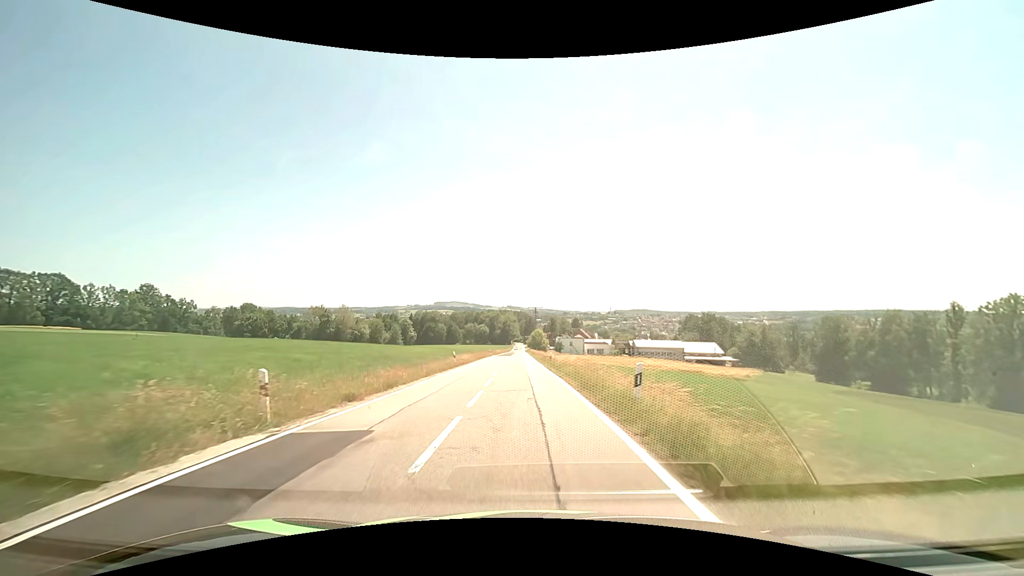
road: tertiary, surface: asphalt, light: Day
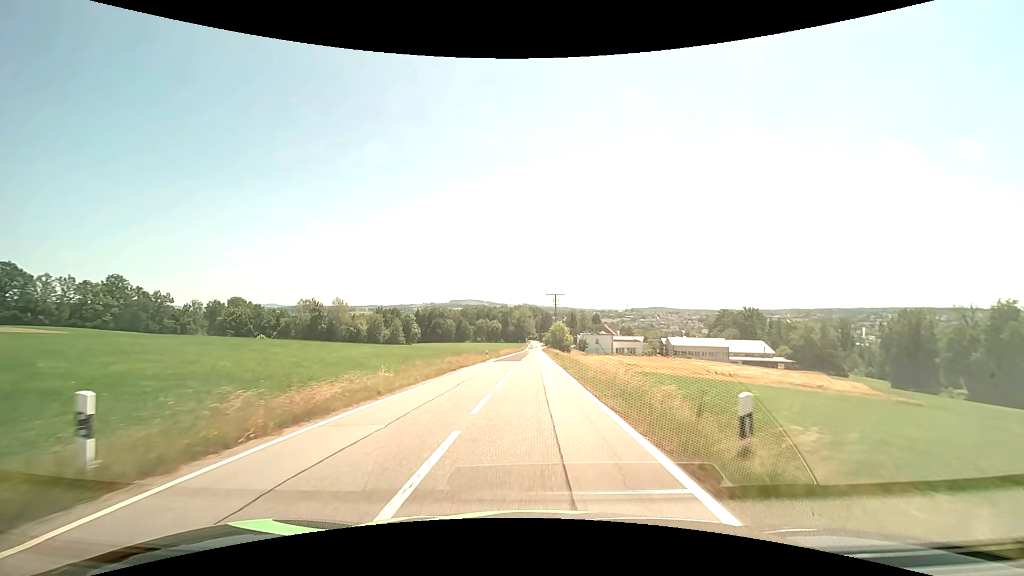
(-0.7, +30.8) m; -2°
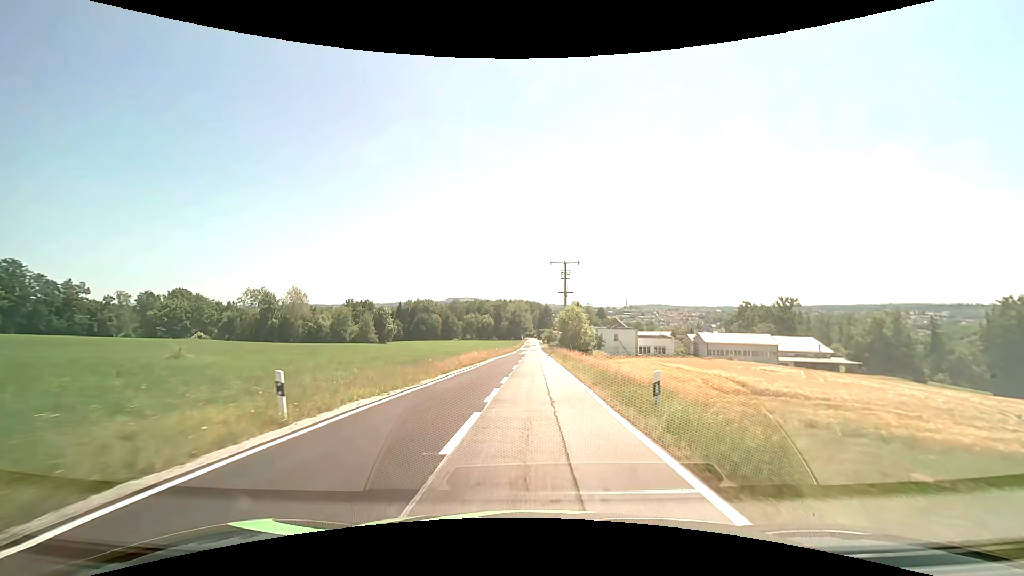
(+0.1, +40.2) m; 0°
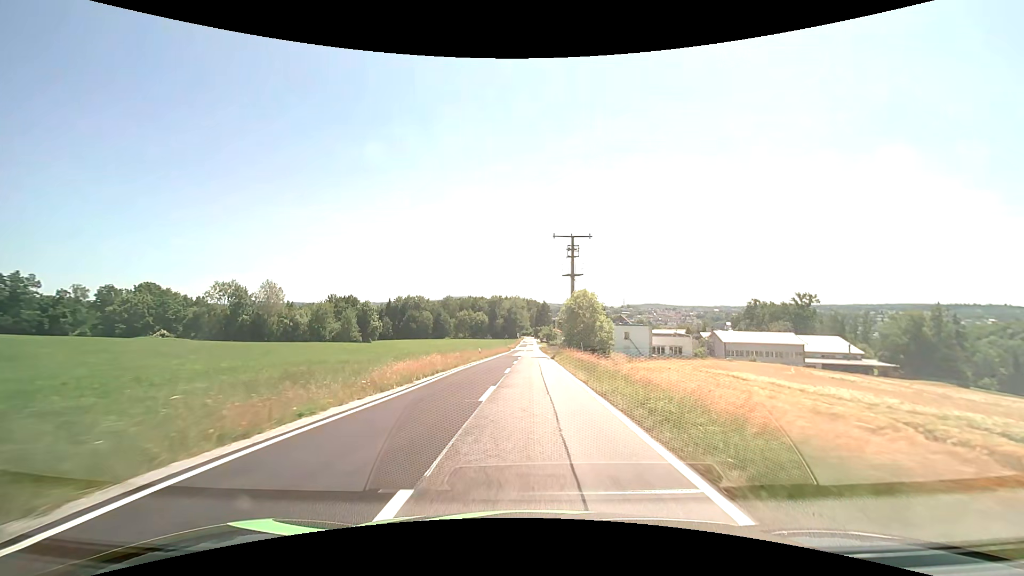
(+0.1, +16.7) m; +1°
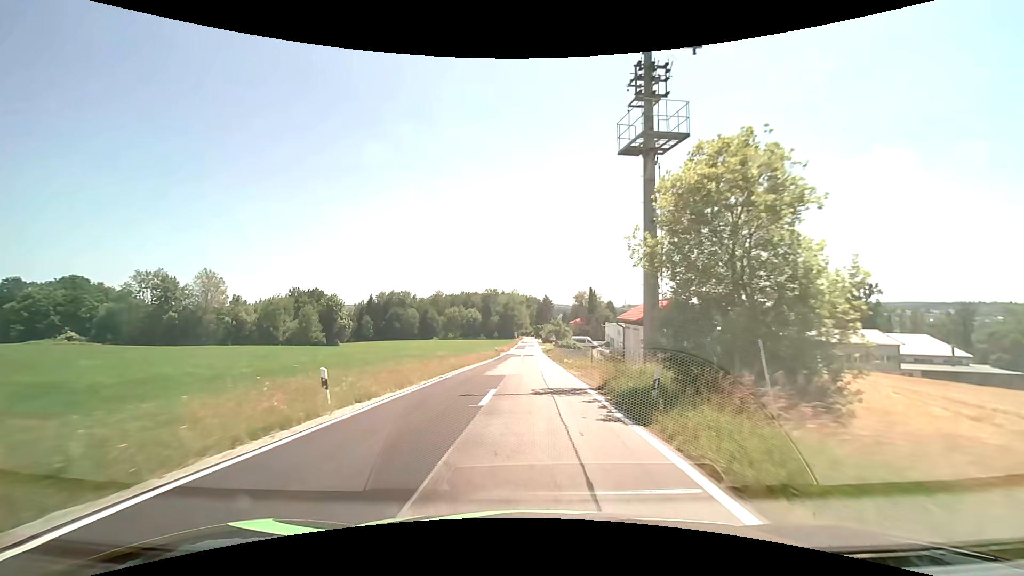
(0.0, +34.2) m; 0°
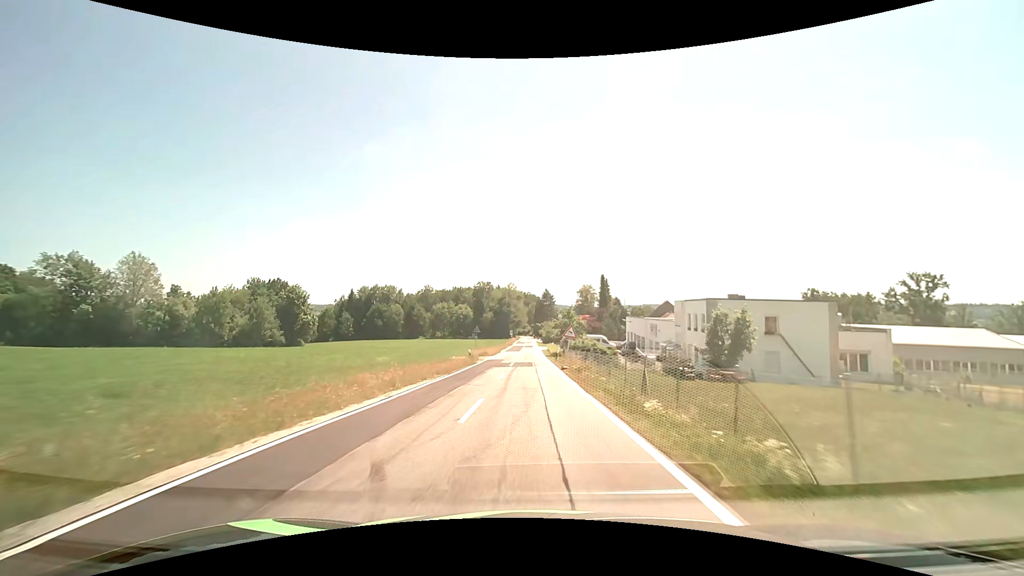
(+0.1, +25.8) m; 0°
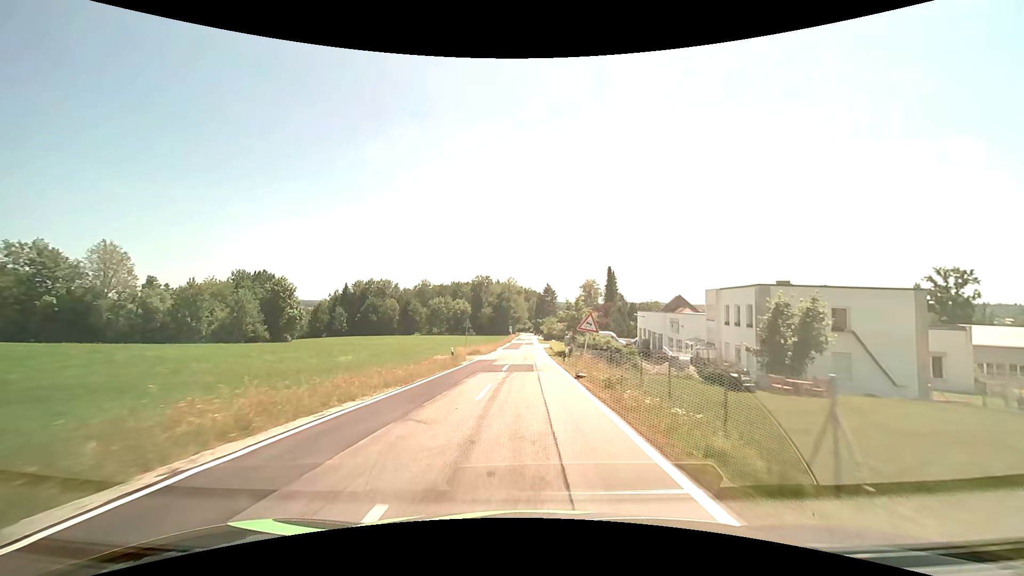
(0.0, +8.6) m; 0°
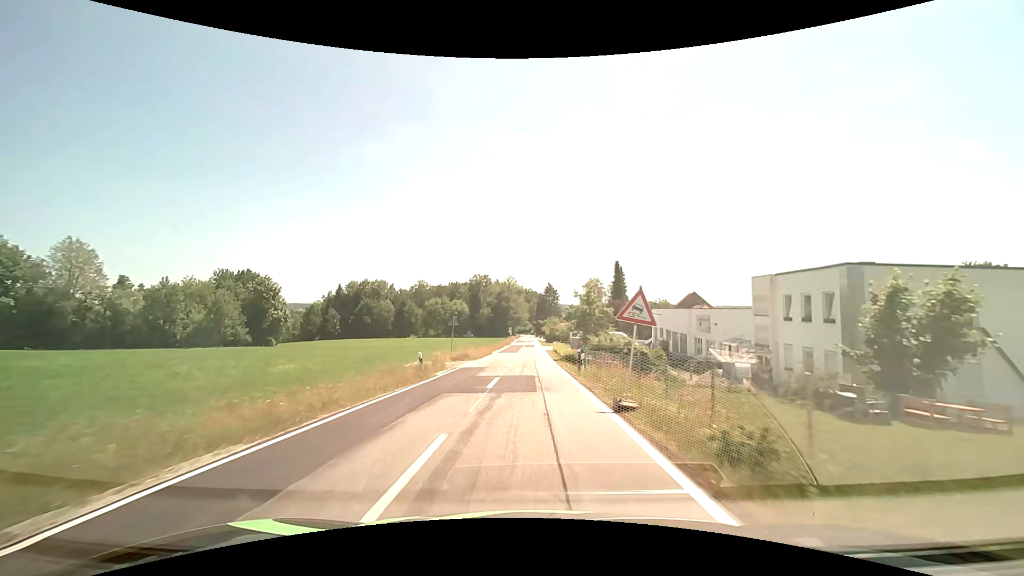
(0.0, +8.6) m; 0°
(0, +10) (0, +20) (0, +30) (0, +40) (0, +50) (0, +60) (0, +70) (0, +80) (0, +90) (0, +100) m
